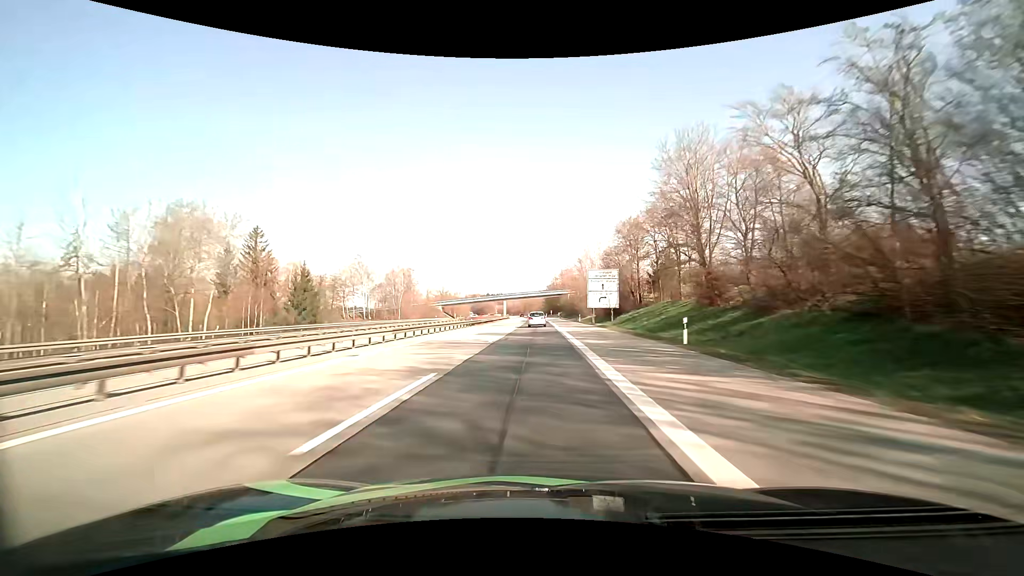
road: motorway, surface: asphalt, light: Day
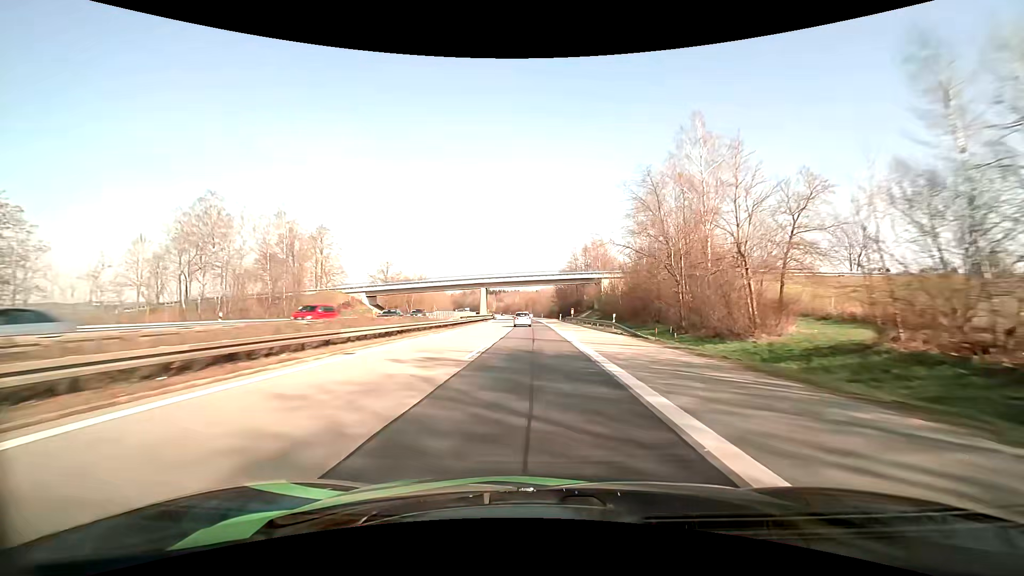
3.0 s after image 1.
(-0.2, +81.4) m; -1°
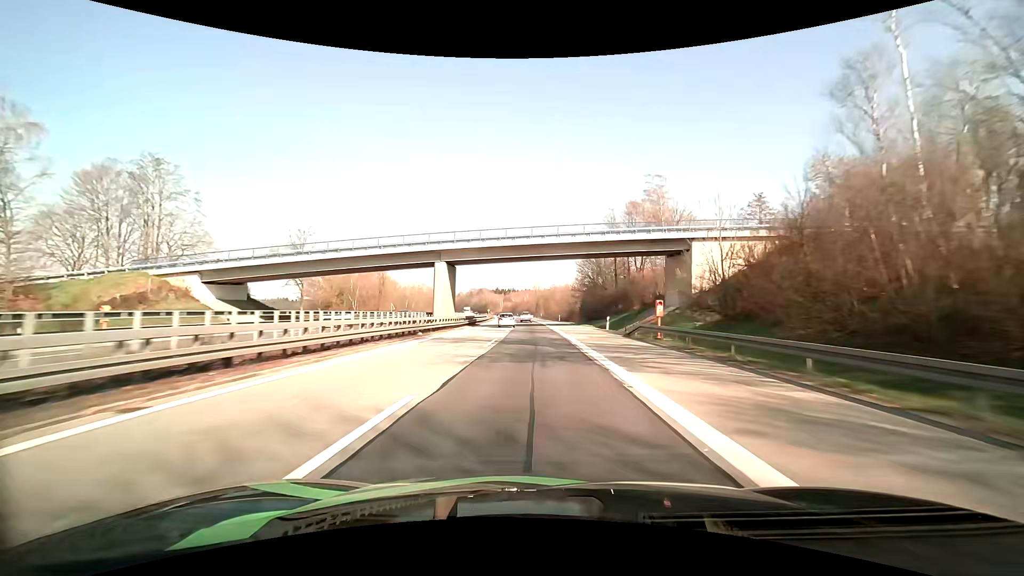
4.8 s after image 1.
(-0.4, +49.6) m; -1°
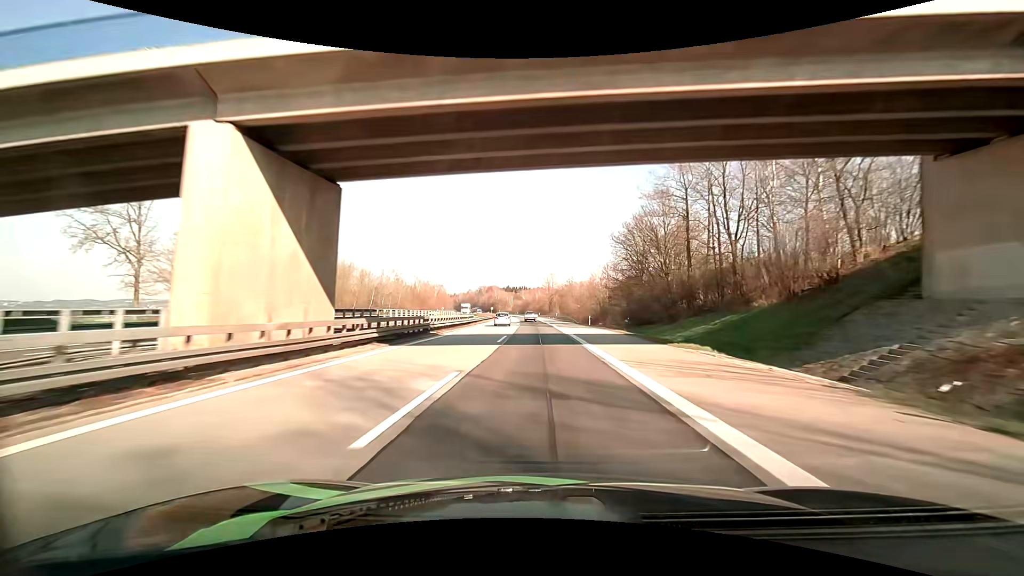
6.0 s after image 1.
(-0.4, +33.3) m; -2°
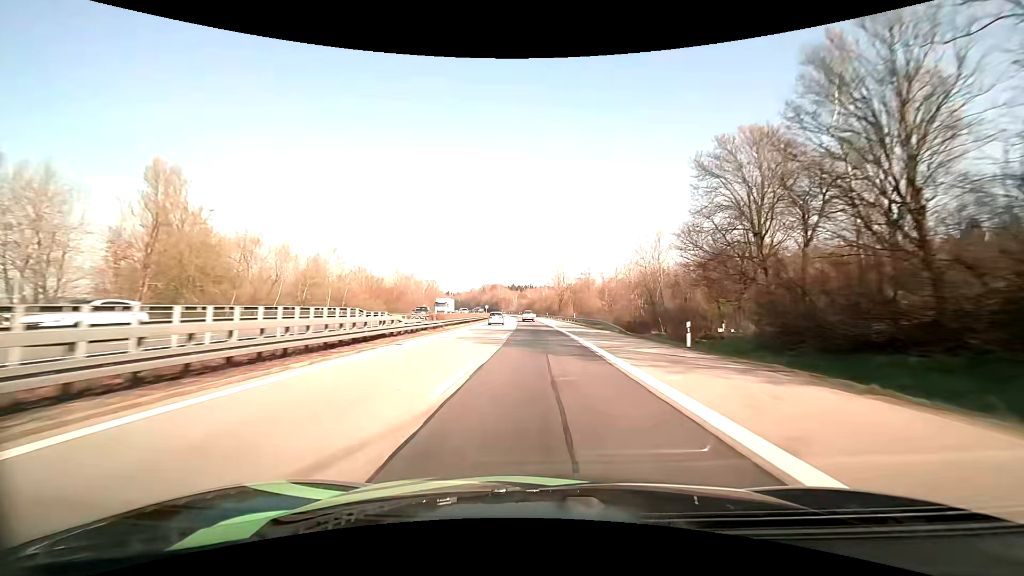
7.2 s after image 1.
(-0.1, +33.4) m; -1°
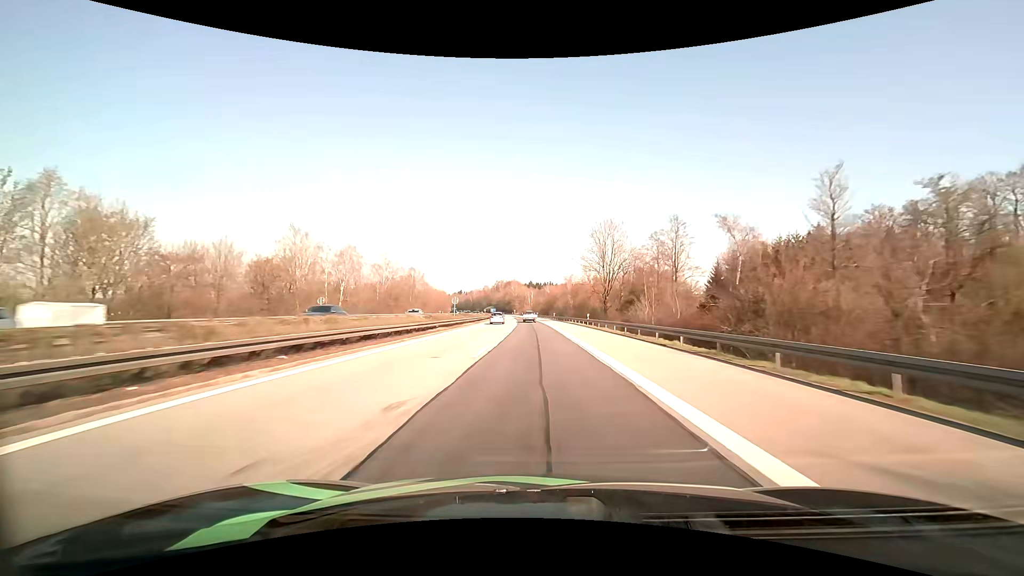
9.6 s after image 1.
(-0.8, +66.3) m; -2°
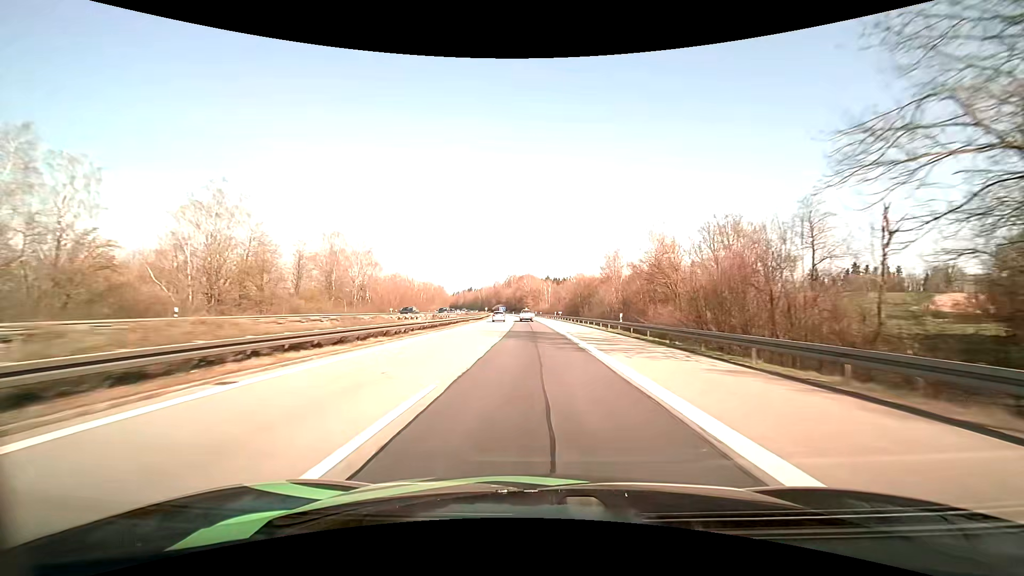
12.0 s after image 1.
(-1.1, +66.9) m; -2°
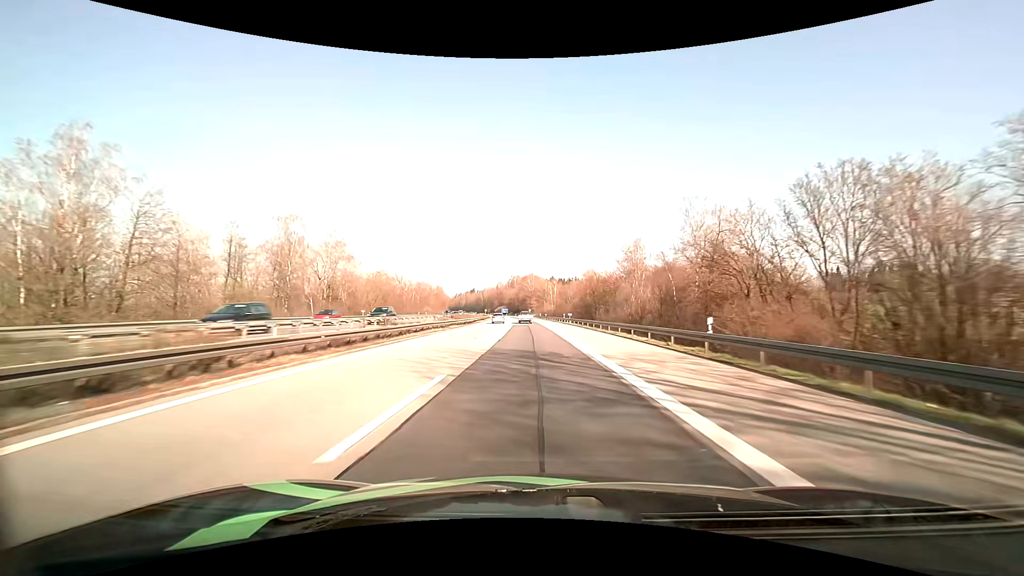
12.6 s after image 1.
(-0.1, +16.8) m; 0°
(0, +10) (0, +20) (0, +30) (0, +40) (-1, +50) (-1, +60) (-1, +70) (-2, +80) (-3, +90) (-3, +100) m
